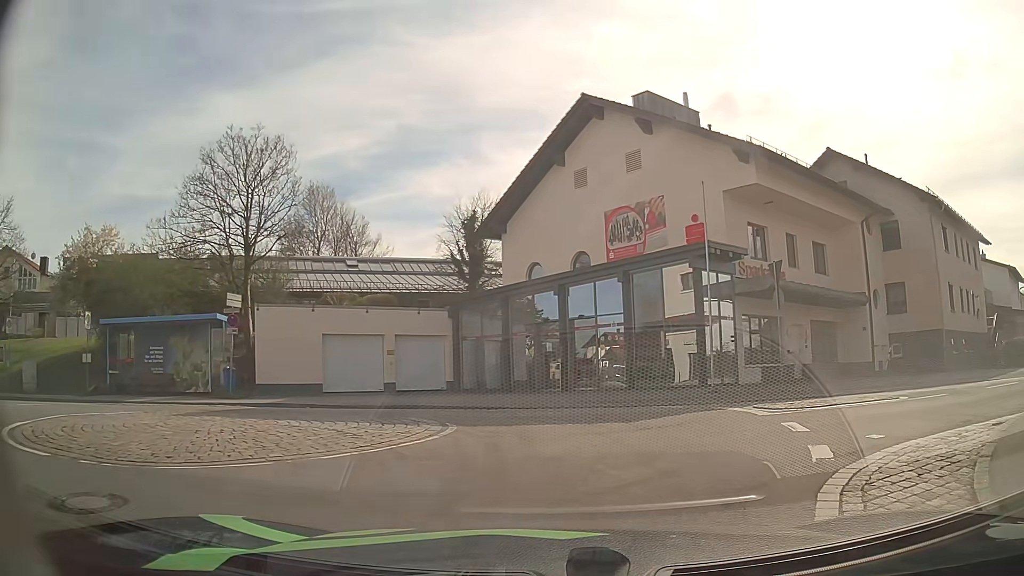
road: unclassified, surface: asphalt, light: Day
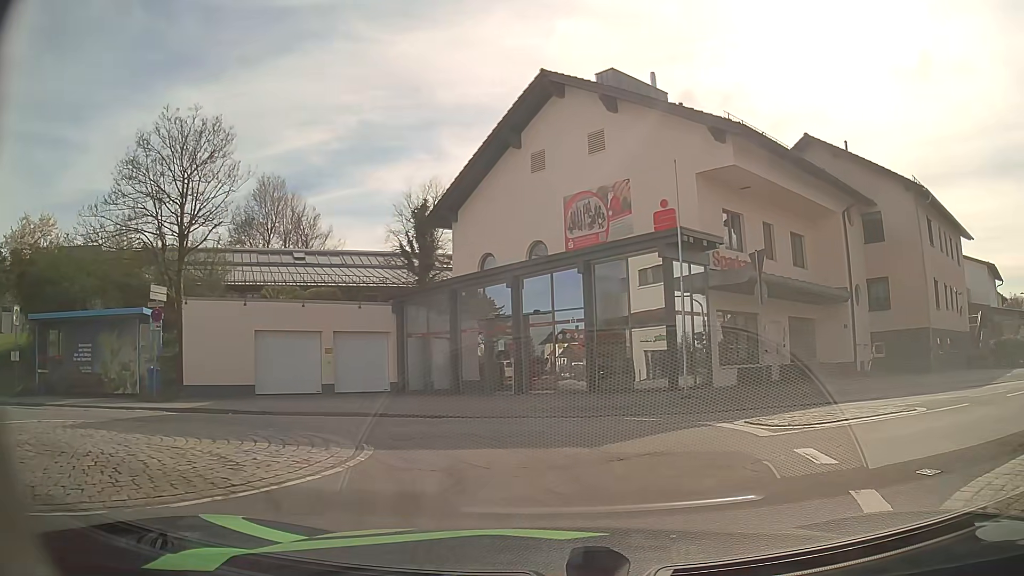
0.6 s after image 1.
(+0.1, +2.3) m; +4°
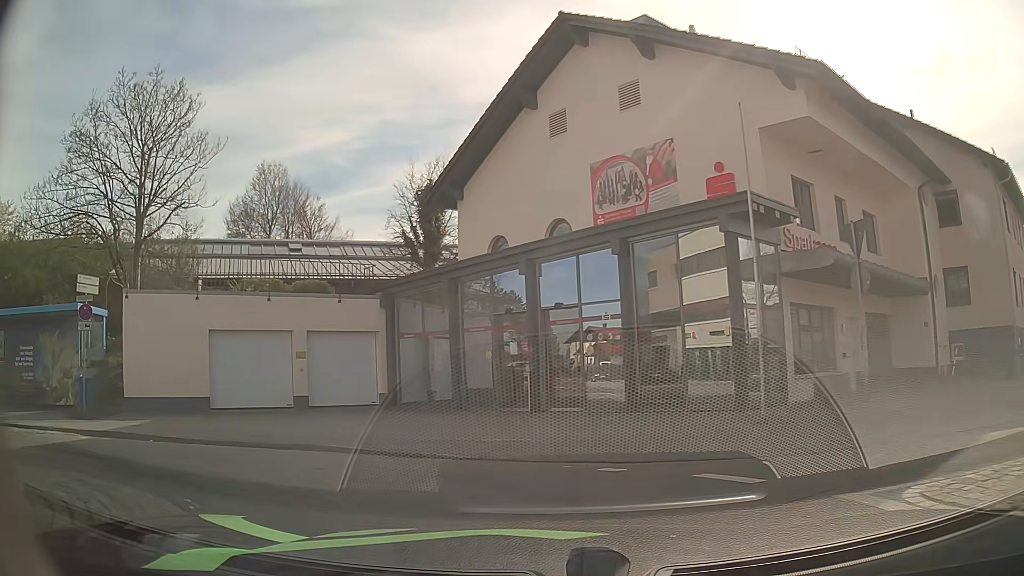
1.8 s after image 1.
(0.0, +4.7) m; -2°
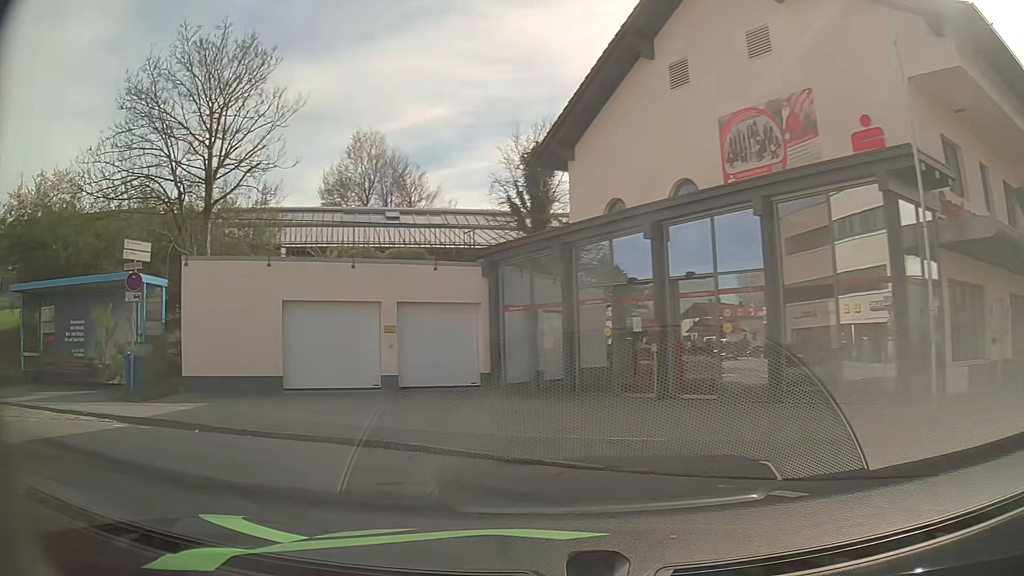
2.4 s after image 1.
(-0.2, +2.3) m; -10°
